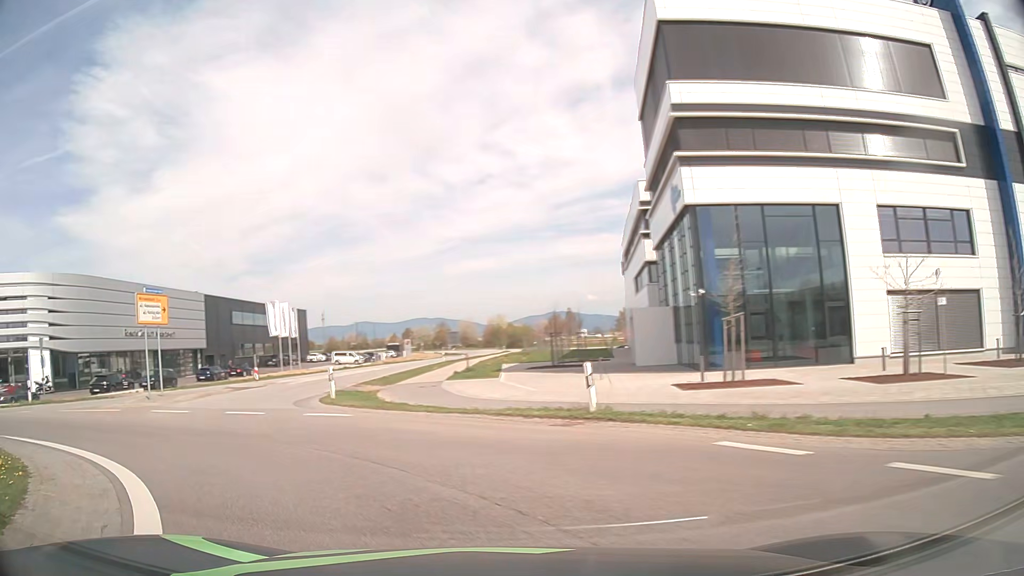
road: primary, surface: asphalt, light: Day
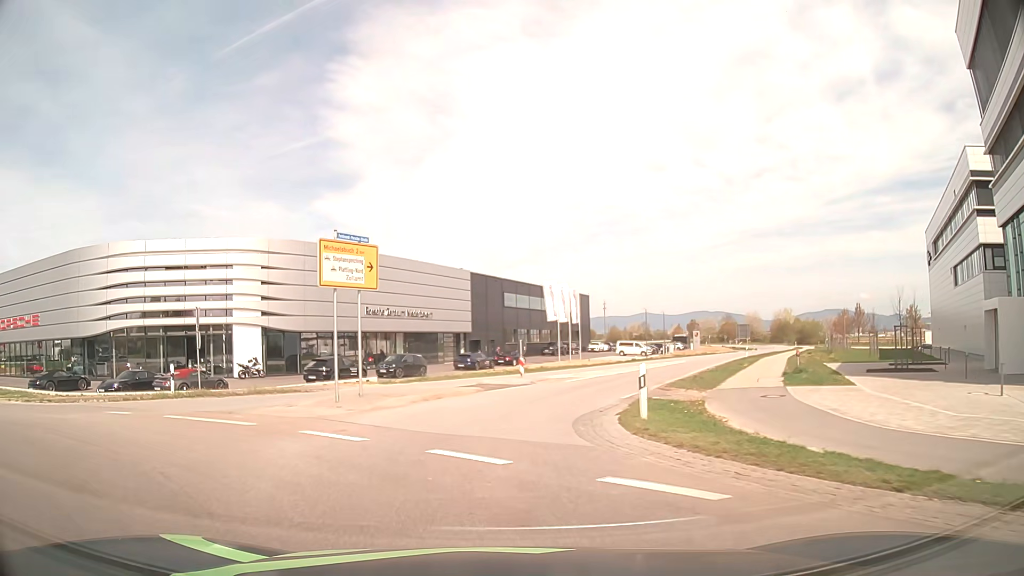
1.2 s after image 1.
(-2.3, +9.5) m; -23°
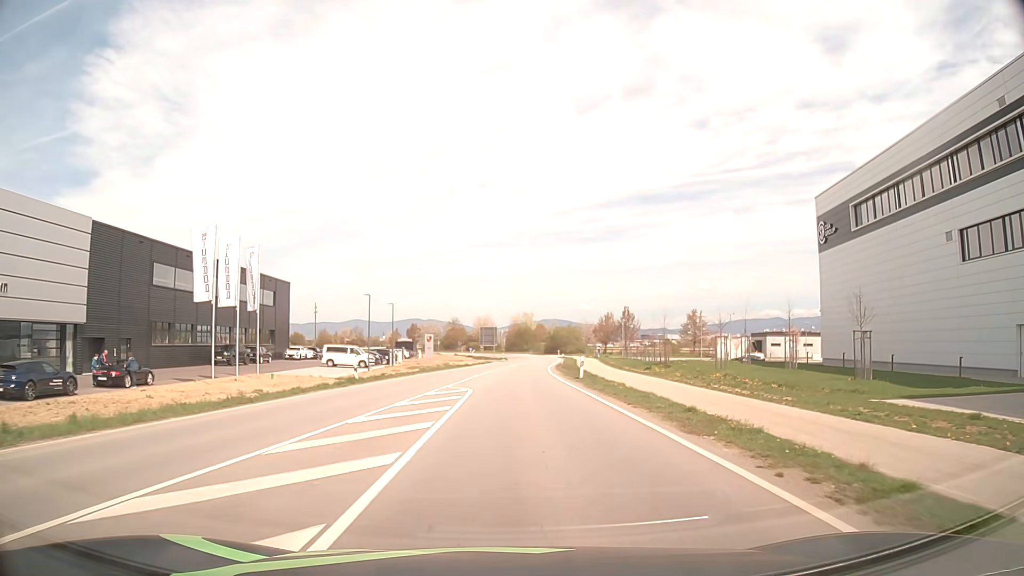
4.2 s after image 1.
(+4.4, +30.4) m; +24°
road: tertiary
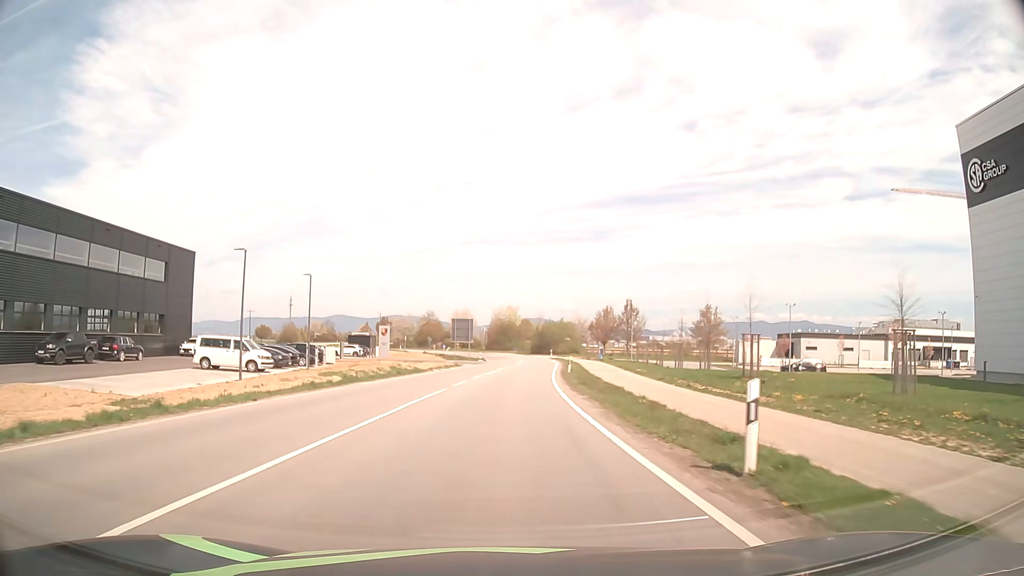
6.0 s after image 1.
(+0.4, +23.5) m; +1°
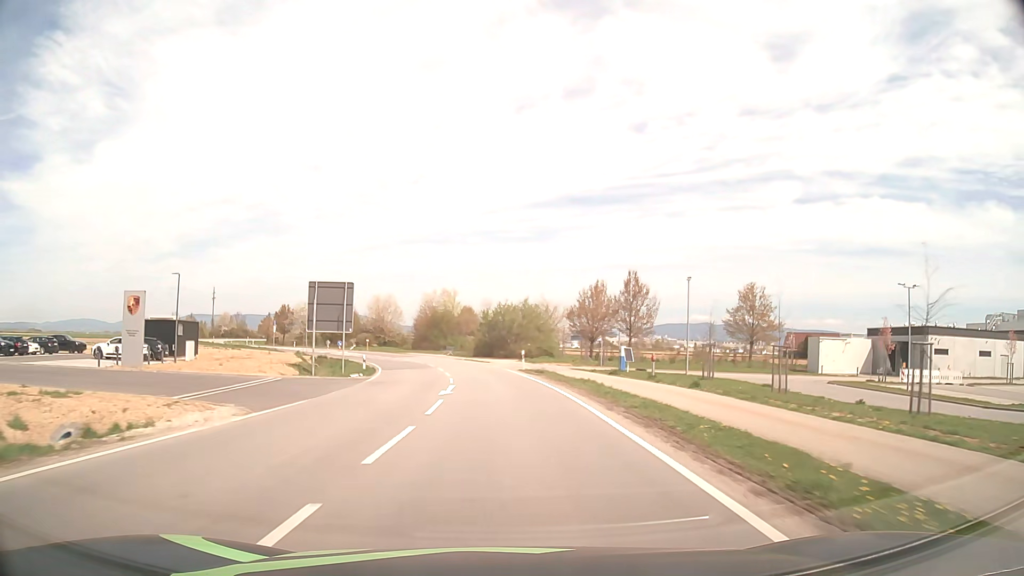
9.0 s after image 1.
(+1.5, +47.3) m; +5°
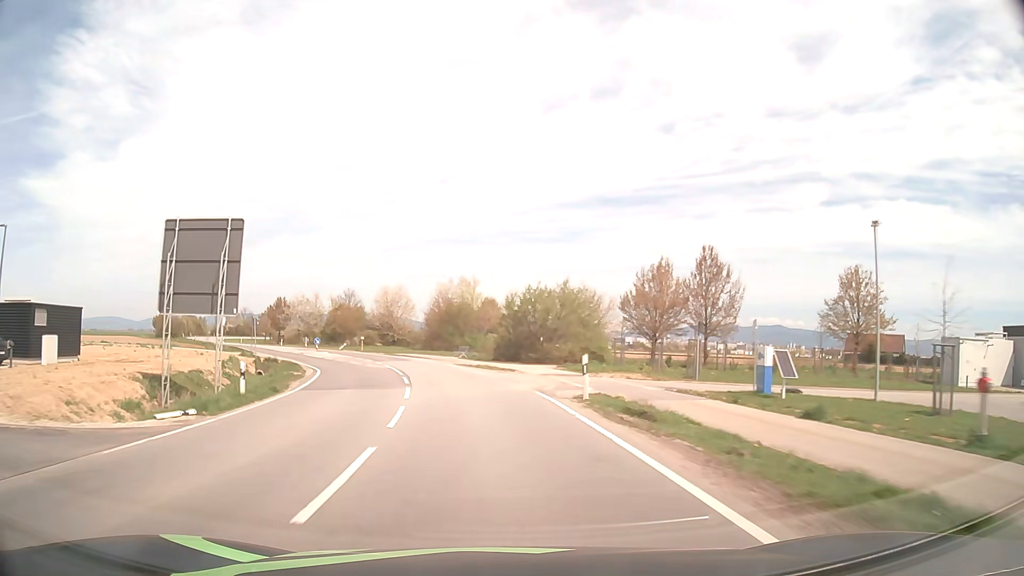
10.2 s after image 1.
(-0.1, +21.0) m; -2°
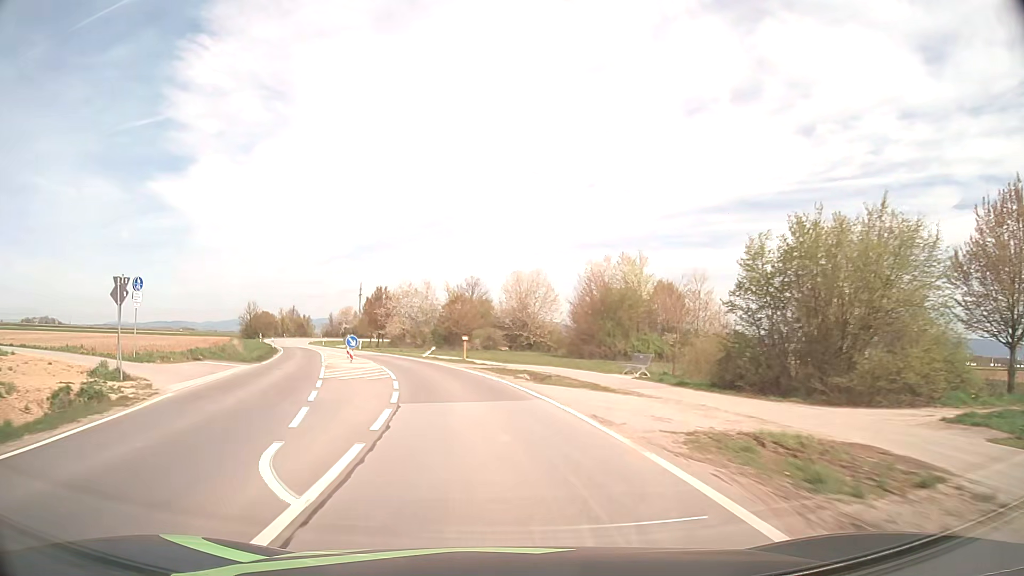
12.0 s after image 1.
(-3.3, +31.7) m; -13°
